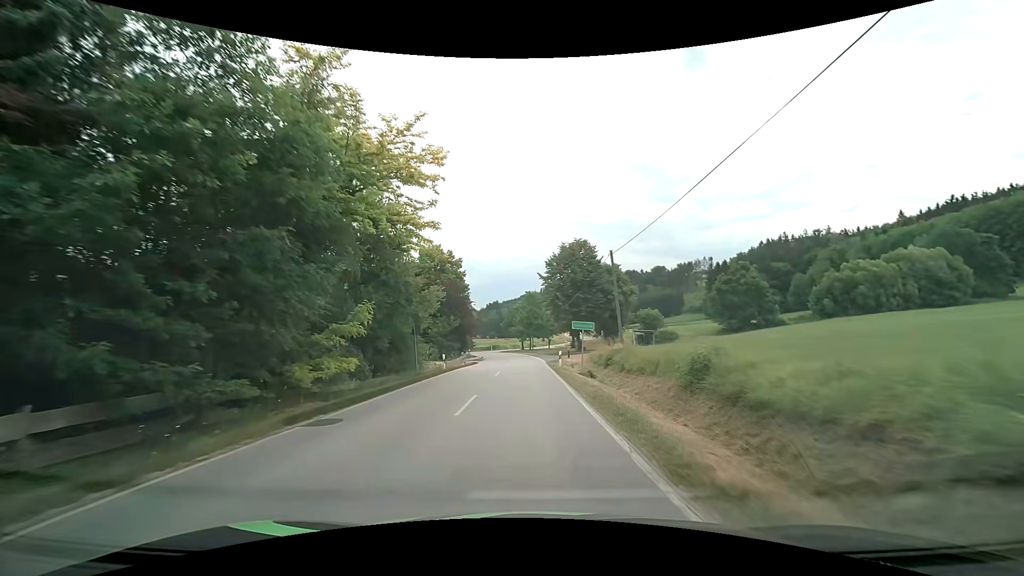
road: secondary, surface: asphalt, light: Day
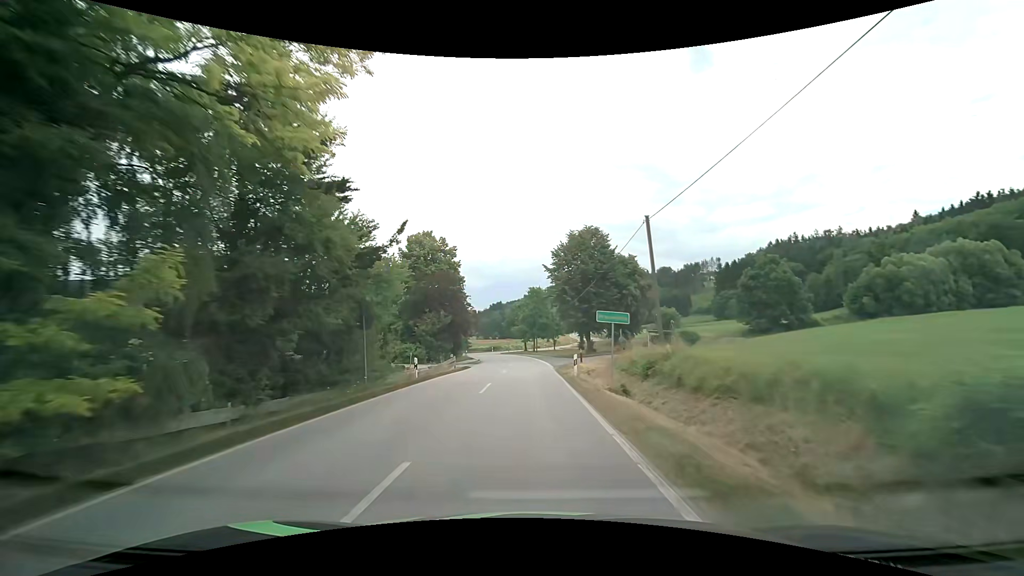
(0.0, +7.8) m; 0°
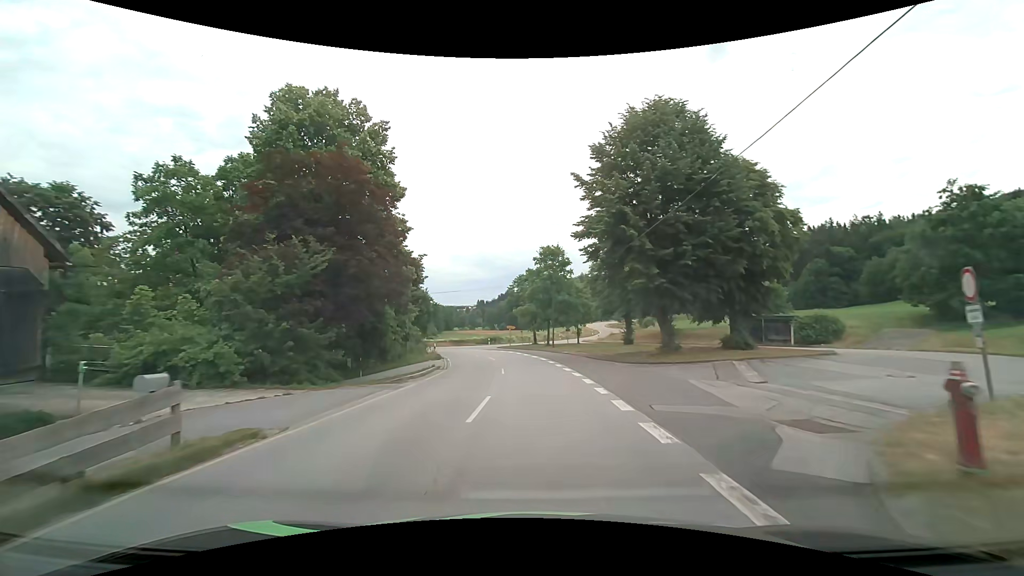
(-0.5, +29.7) m; -1°
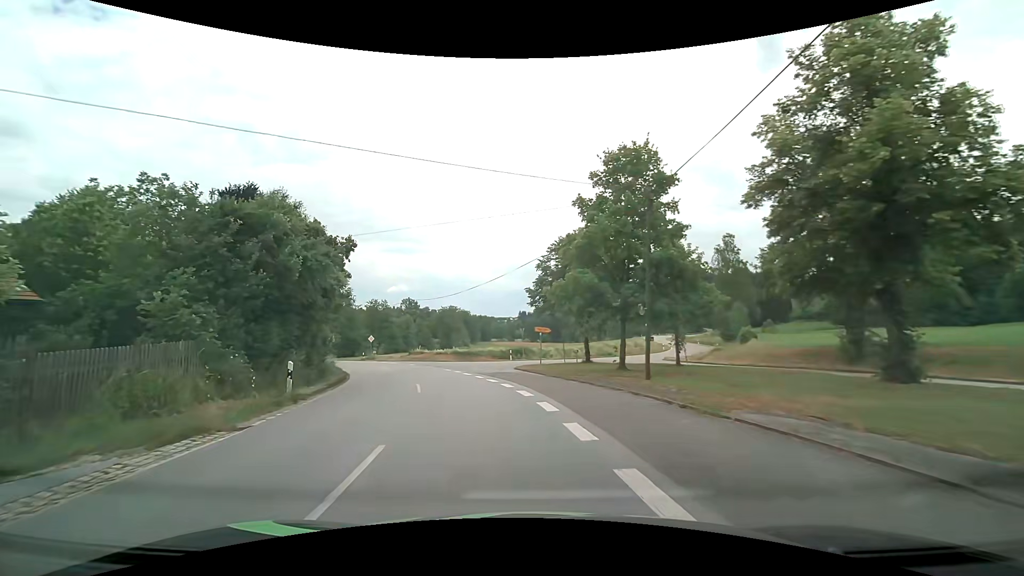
(-0.3, +29.3) m; -5°
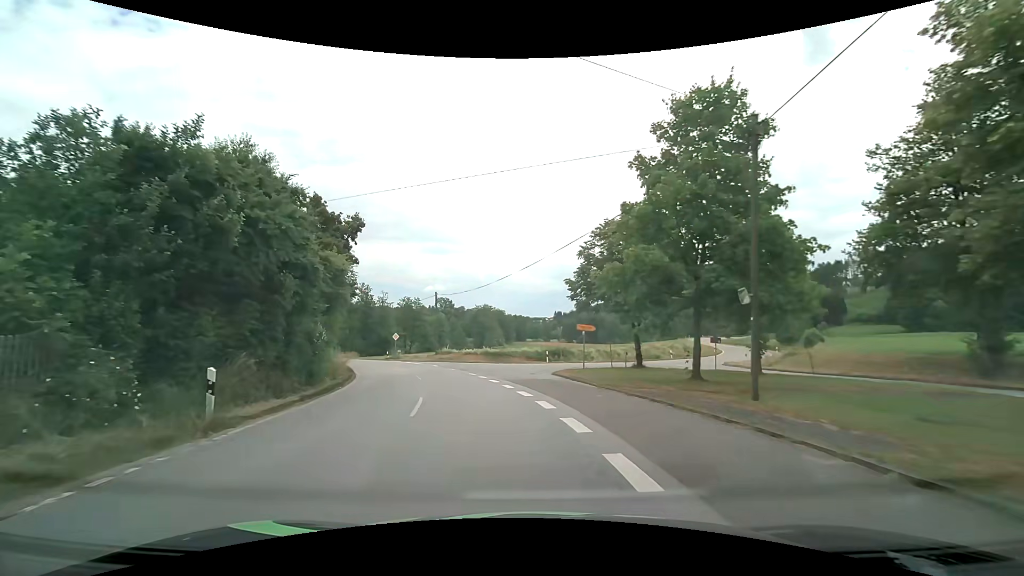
(-0.2, +5.3) m; -4°
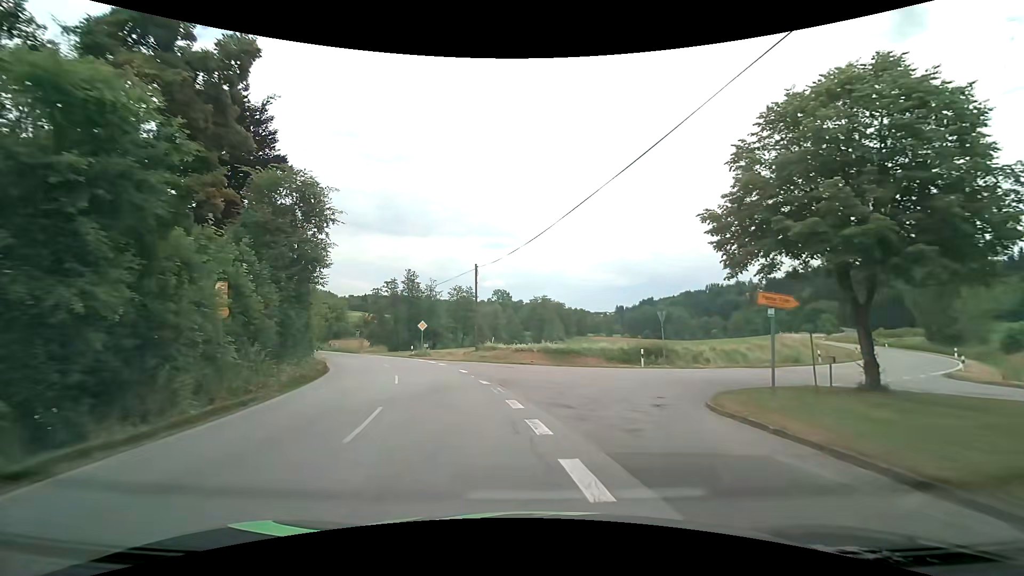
(-1.2, +15.1) m; -7°
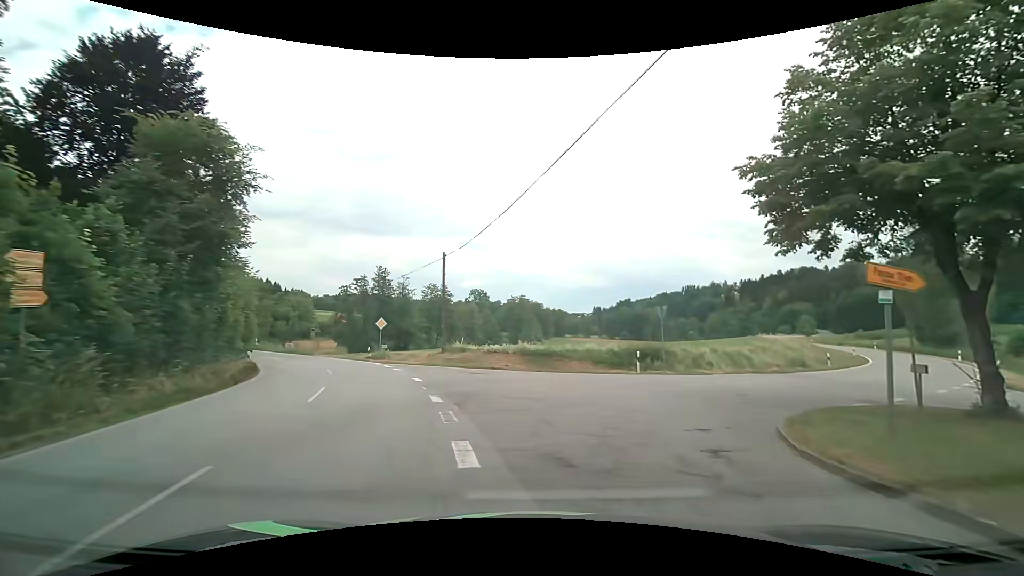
(0.0, +4.9) m; +1°
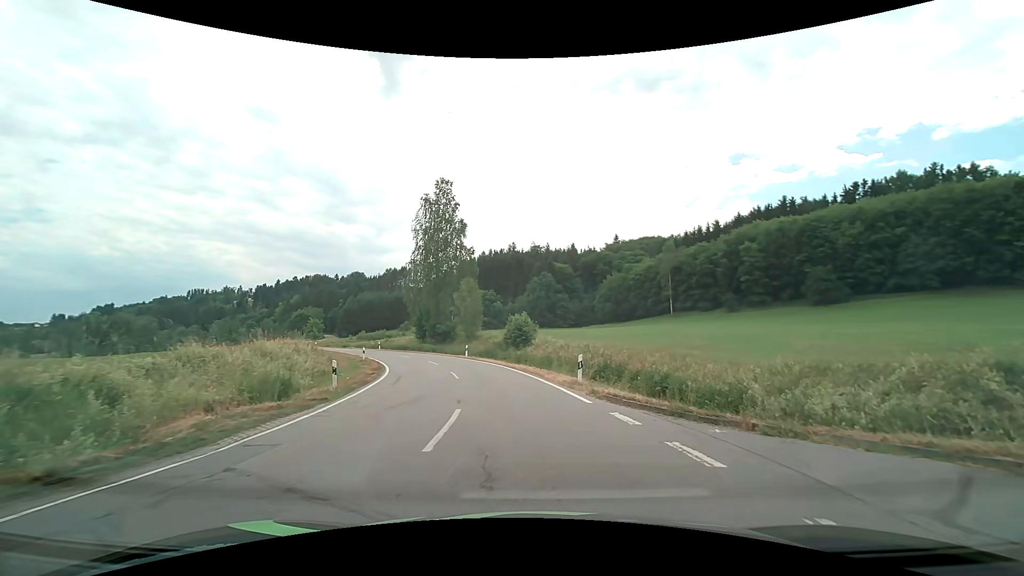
(+9.2, +19.2) m; +54°
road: tertiary
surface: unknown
(0, +10) (-1, +20) (-3, +30) (-6, +39) (-10, +48) (-16, +57) (-21, +65) (-27, +73) (-33, +81) (-39, +89) m
